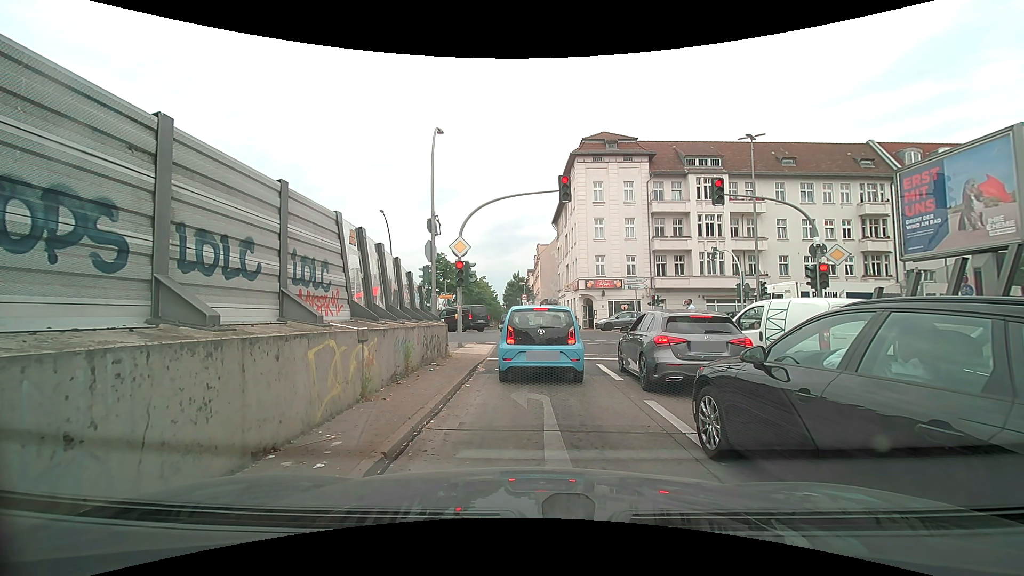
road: motorway_link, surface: asphalt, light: Day
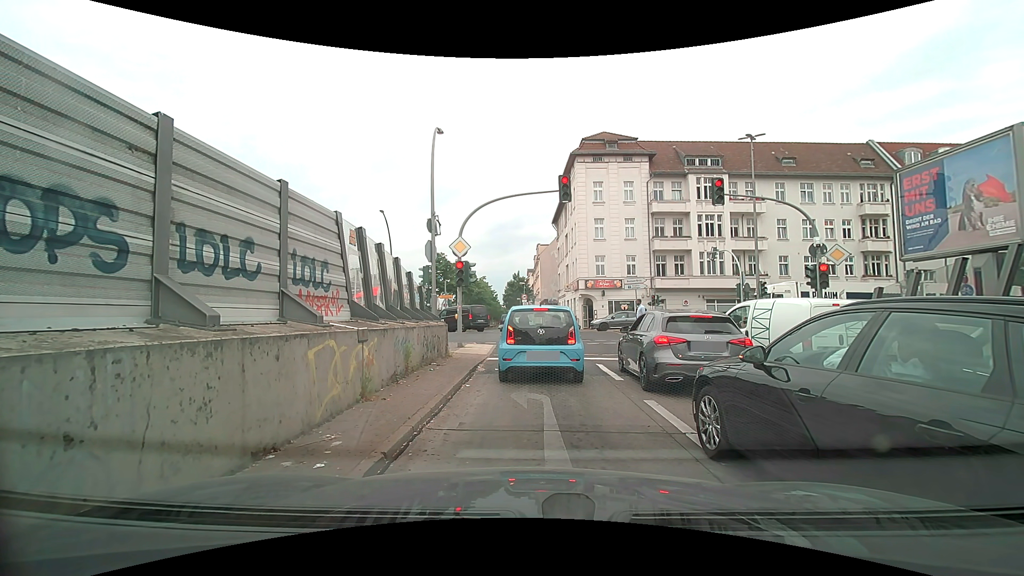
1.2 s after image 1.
(0.0, 0.0) m; 0°
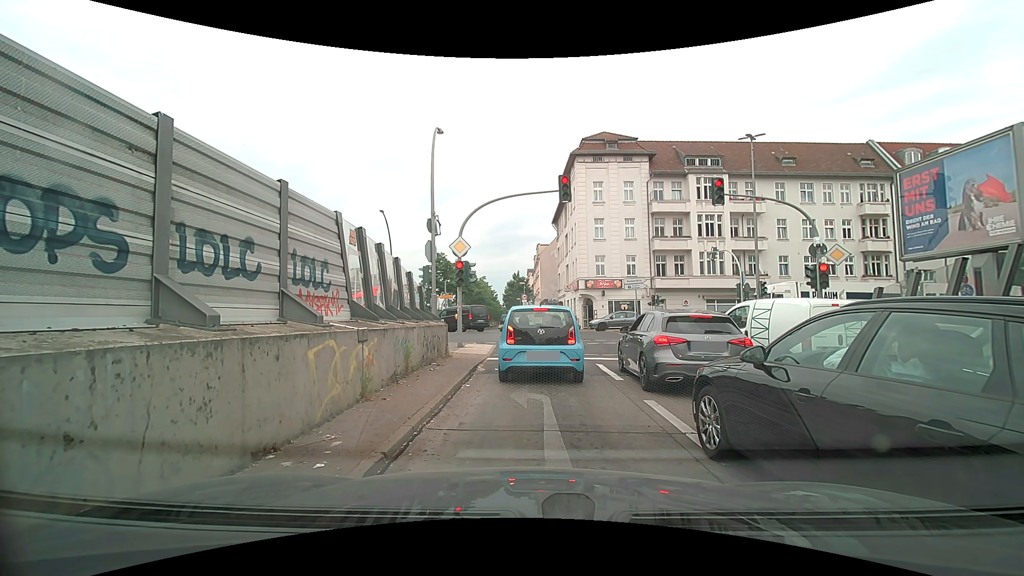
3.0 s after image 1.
(0.0, 0.0) m; 0°
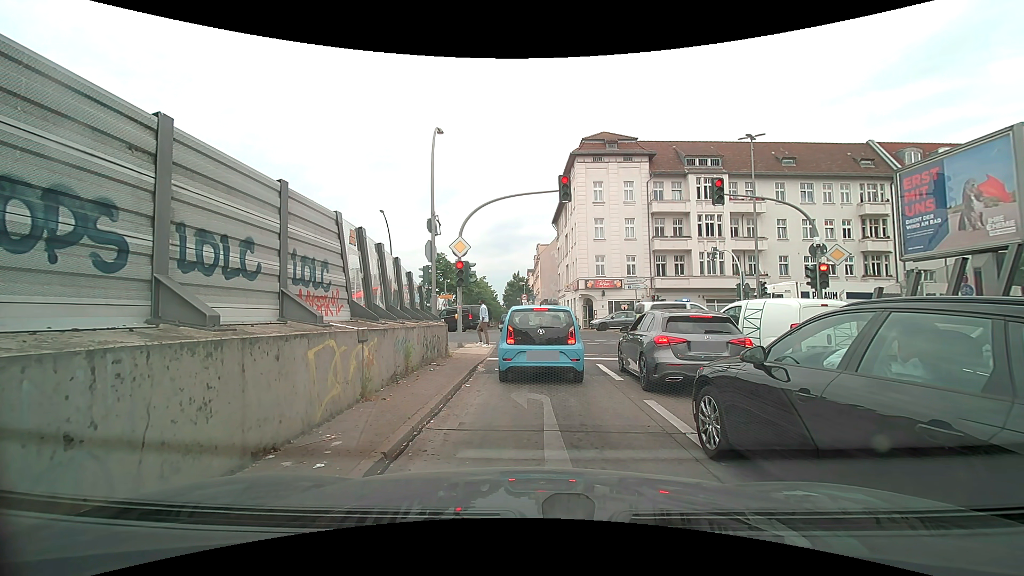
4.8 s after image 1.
(0.0, 0.0) m; 0°
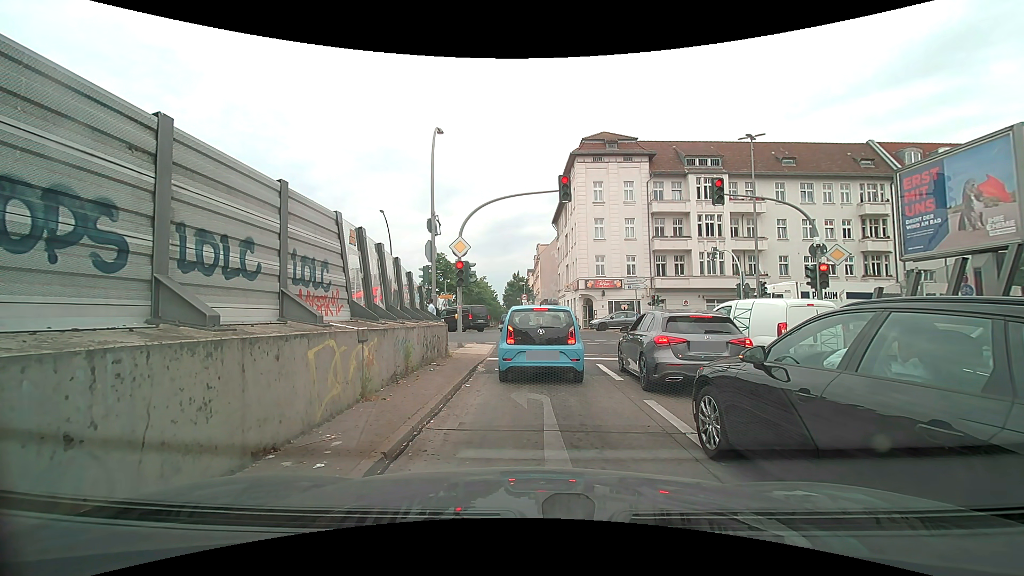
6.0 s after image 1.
(0.0, 0.0) m; 0°
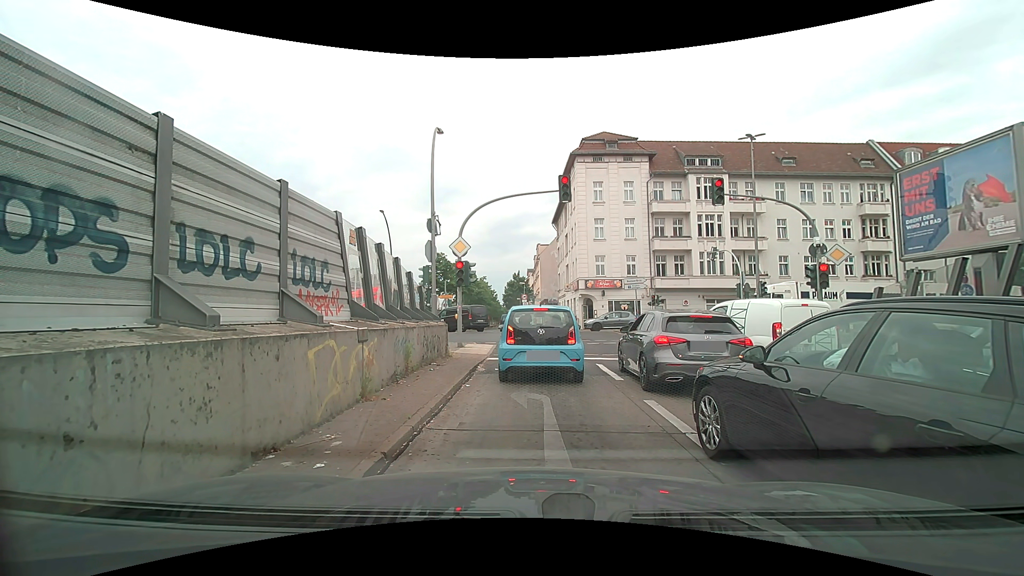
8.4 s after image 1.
(0.0, 0.0) m; 0°
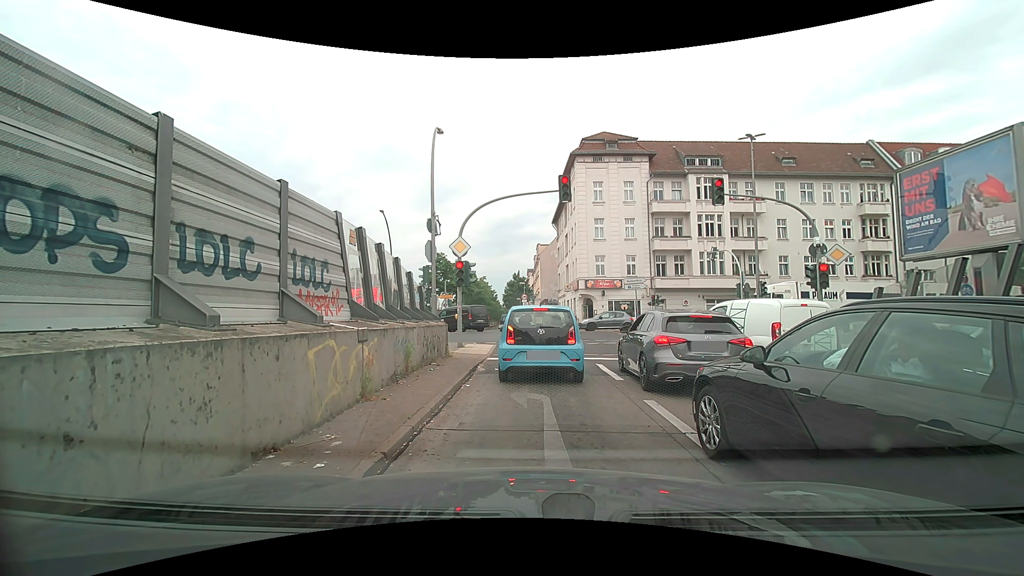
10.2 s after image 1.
(0.0, 0.0) m; 0°
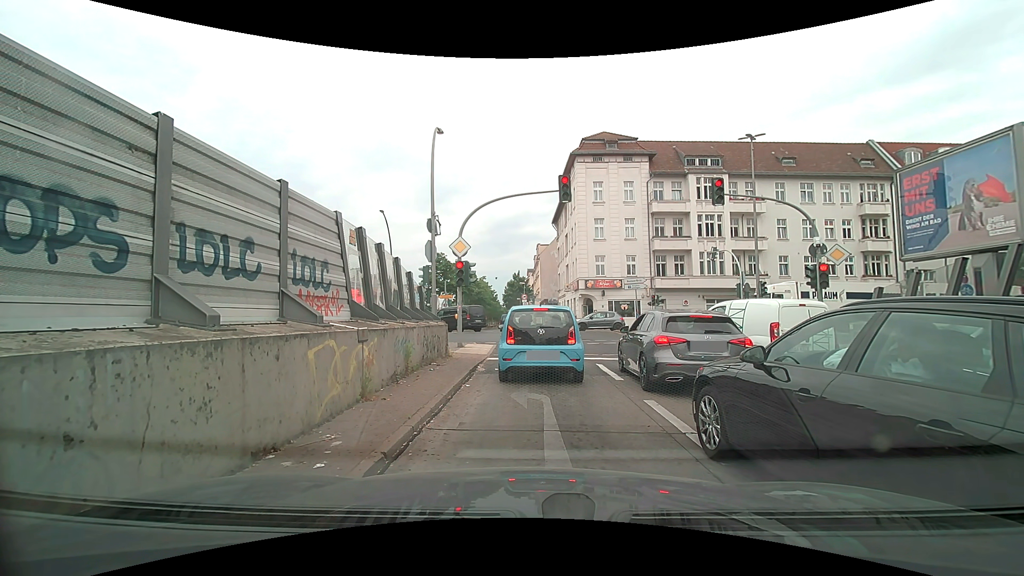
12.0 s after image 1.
(0.0, 0.0) m; 0°
